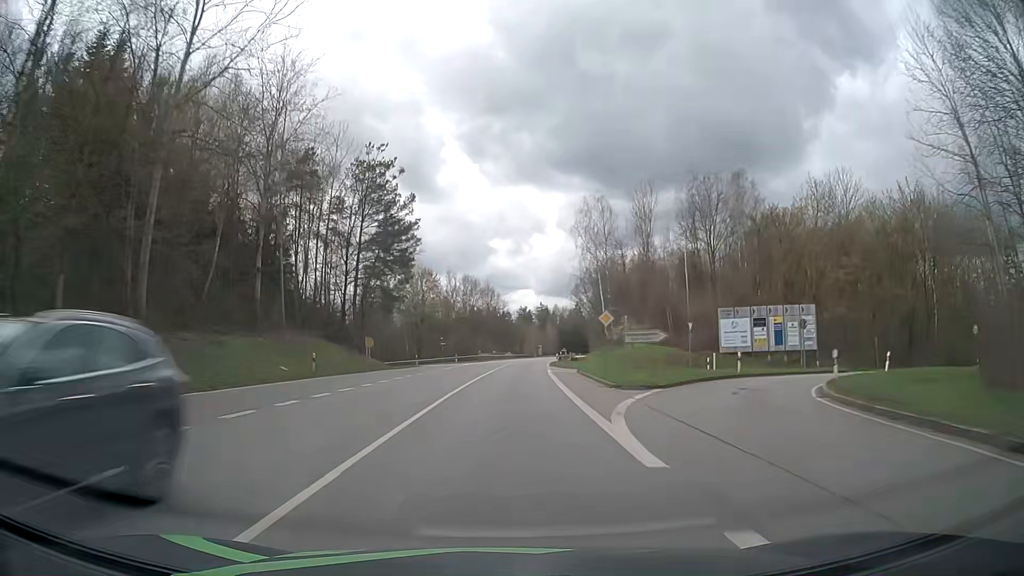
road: secondary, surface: asphalt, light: Day
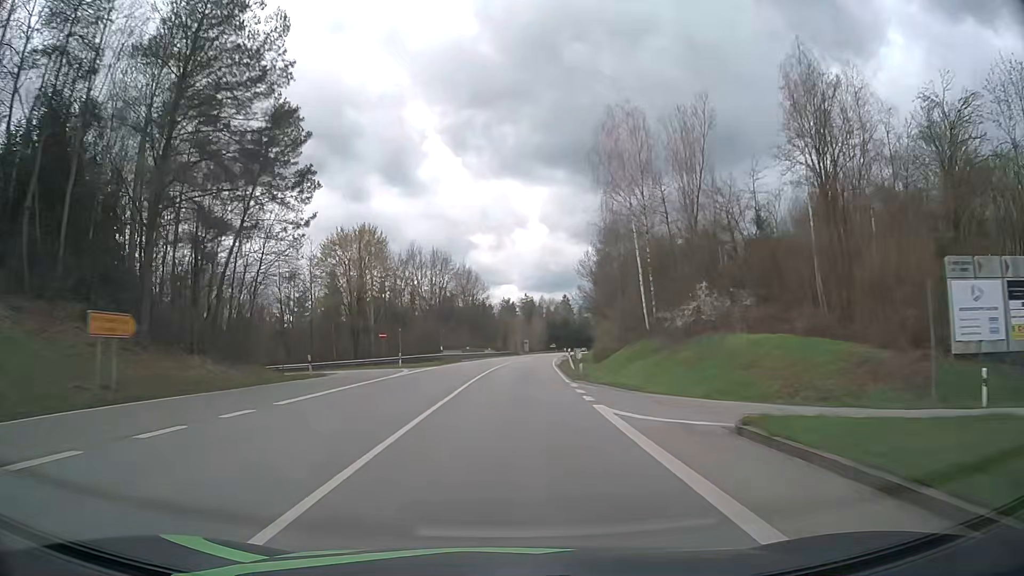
(+0.3, +30.3) m; +1°
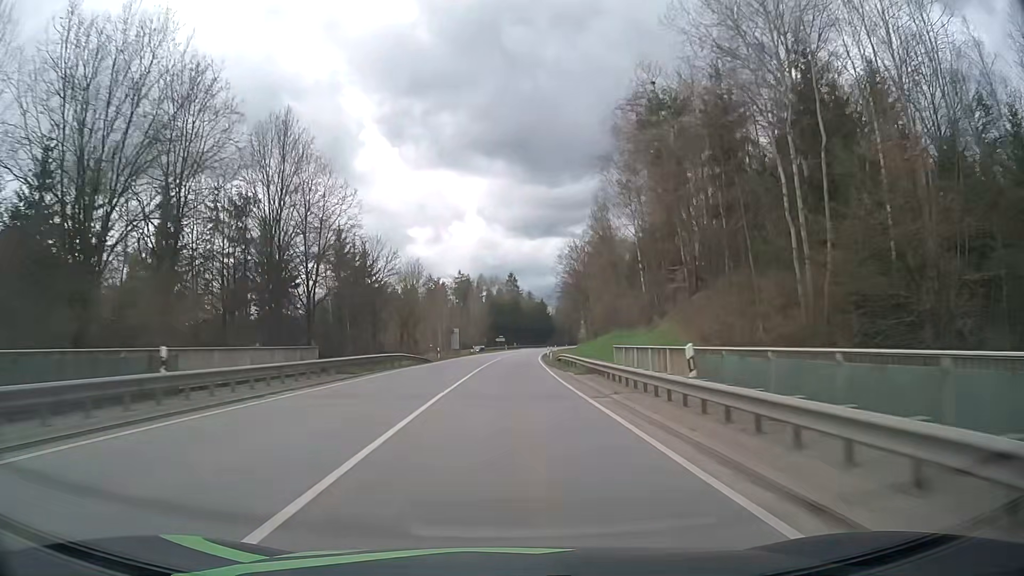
(+3.4, +77.3) m; +5°
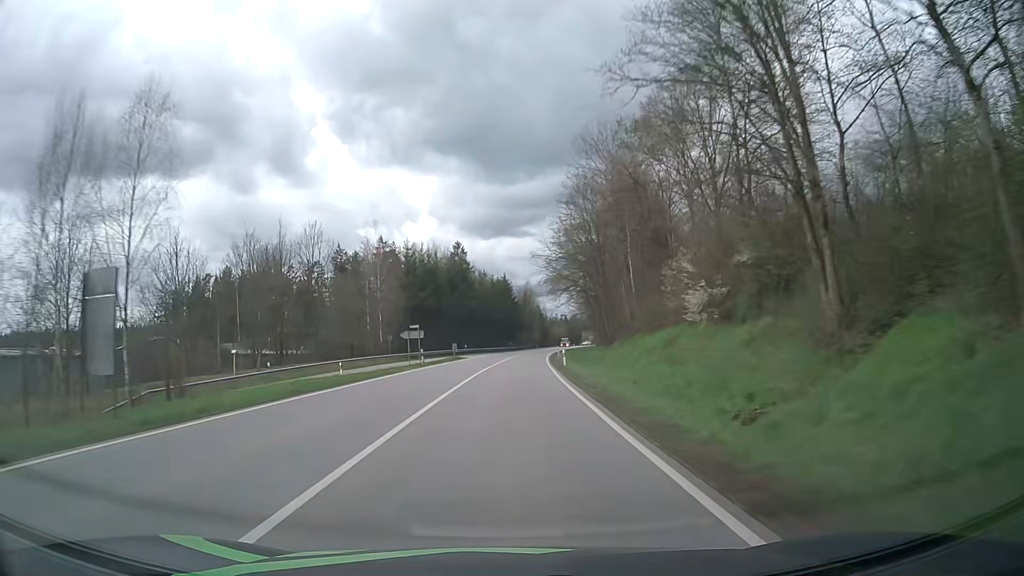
(+2.4, +78.6) m; +3°
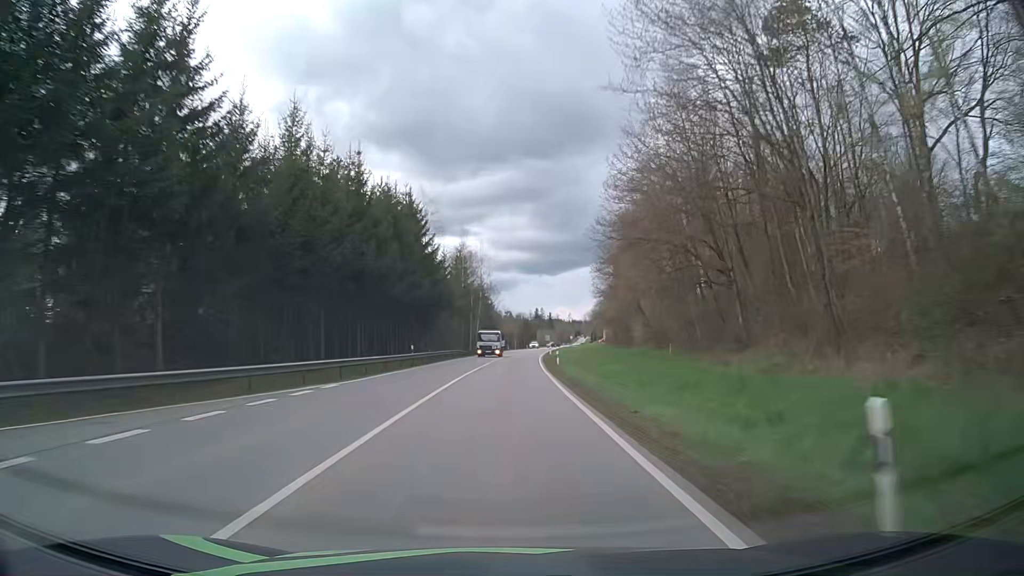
(+4.1, +79.2) m; +5°
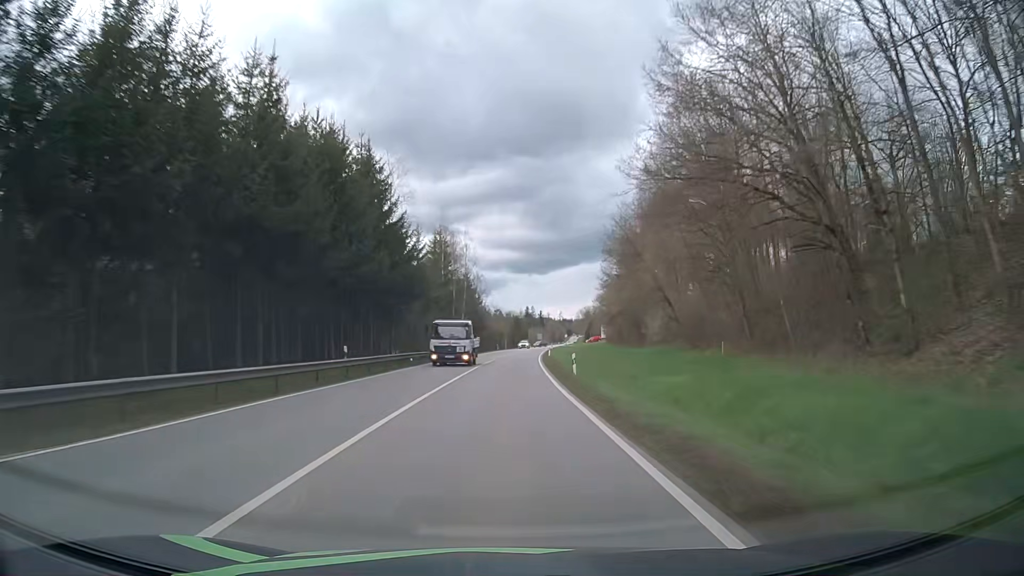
(+0.2, +15.8) m; +1°
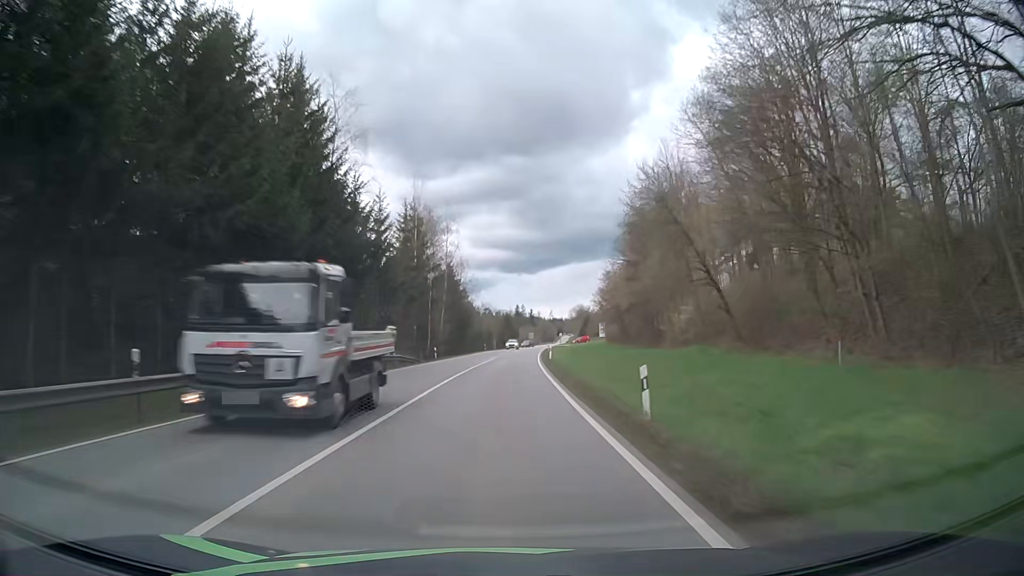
(0.0, +15.7) m; 0°
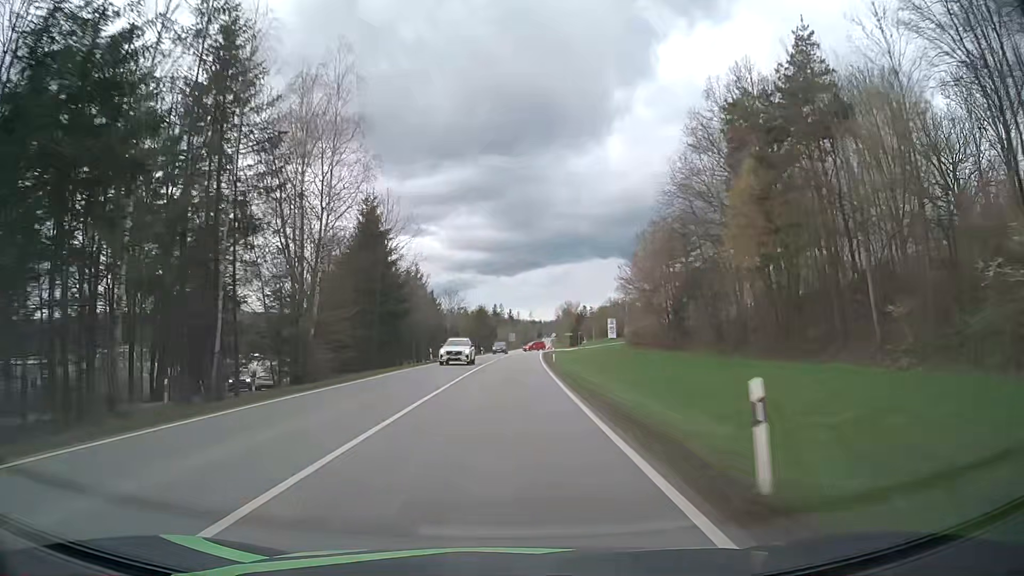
(+1.0, +46.8) m; +2°
(0, +10) (0, +20) (0, +30) (+1, +40) (+1, +50) (+1, +60) (+2, +70) (+2, +80) (+3, +90) (+3, +100) m
